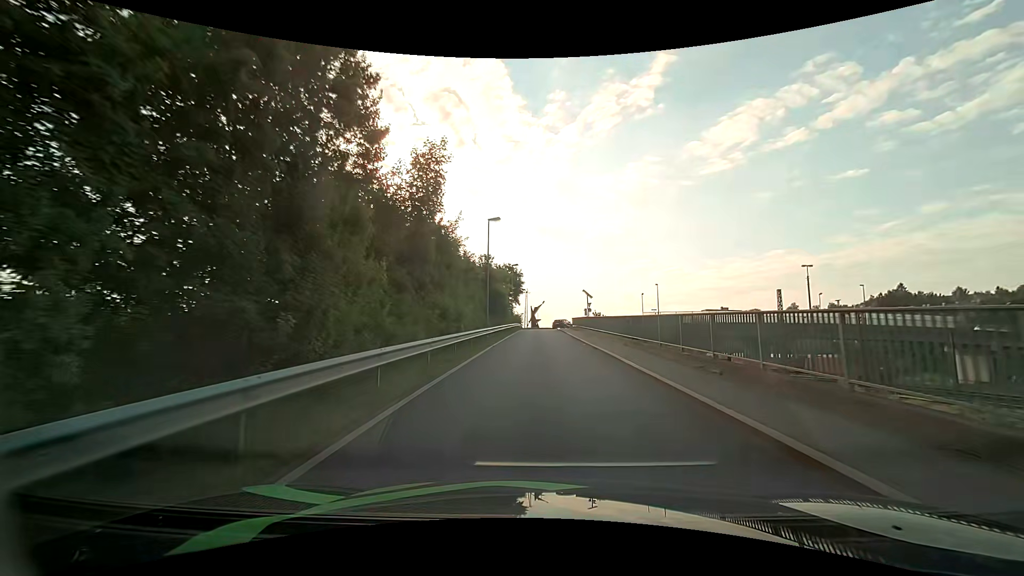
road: unclassified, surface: asphalt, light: Day
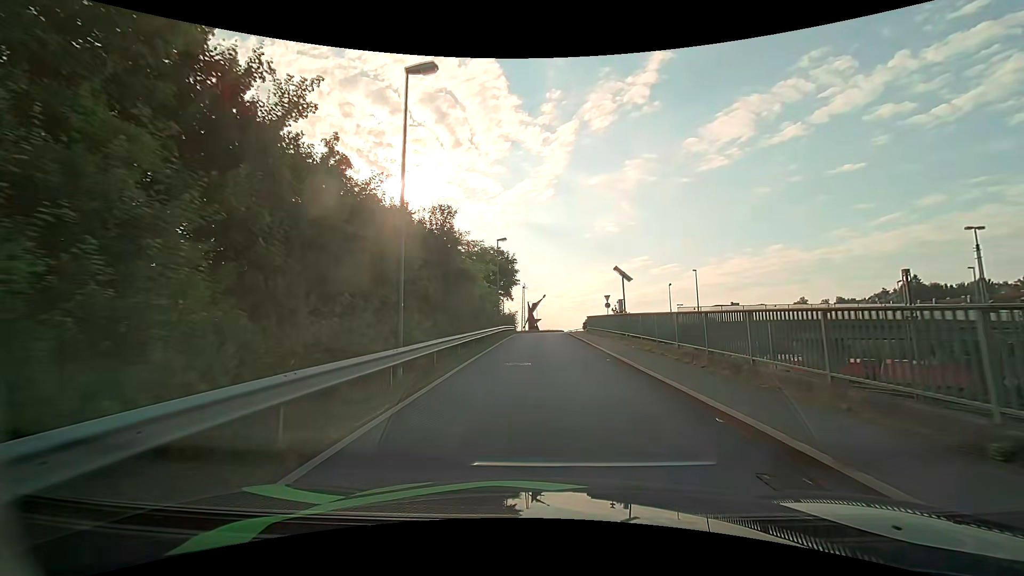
(+0.1, +19.4) m; 0°
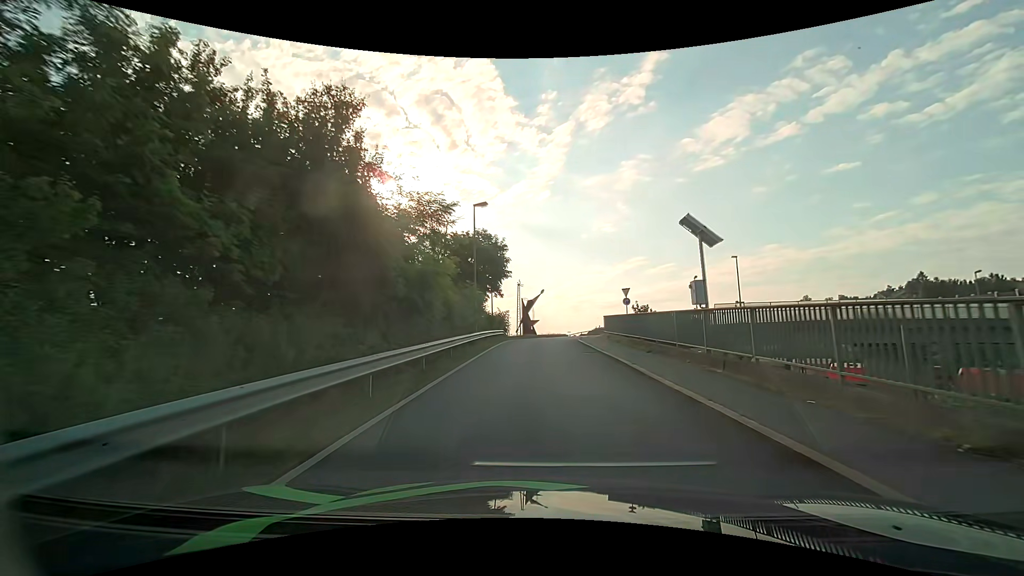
(0.0, +12.9) m; 0°
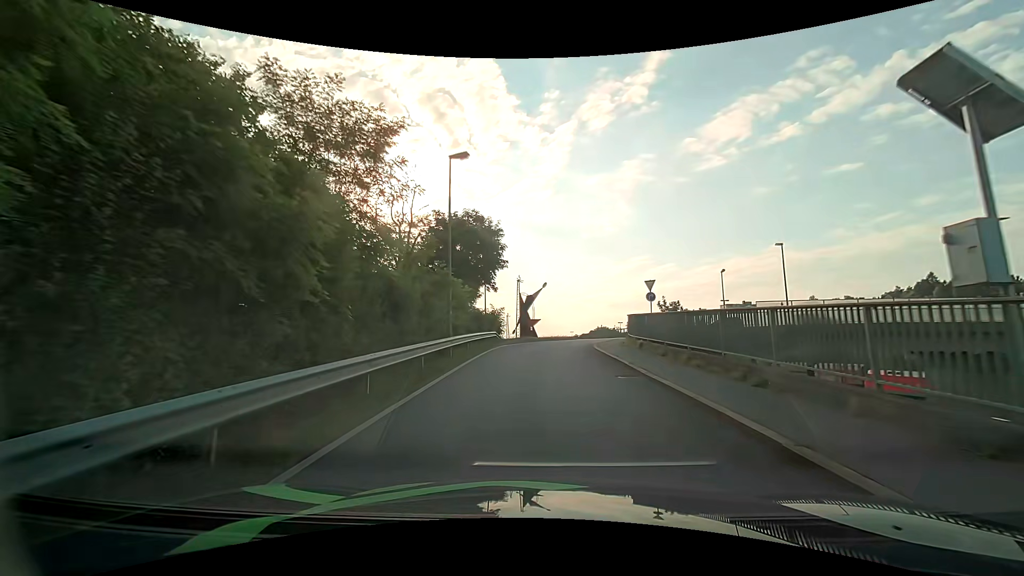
(0.0, +8.1) m; -1°
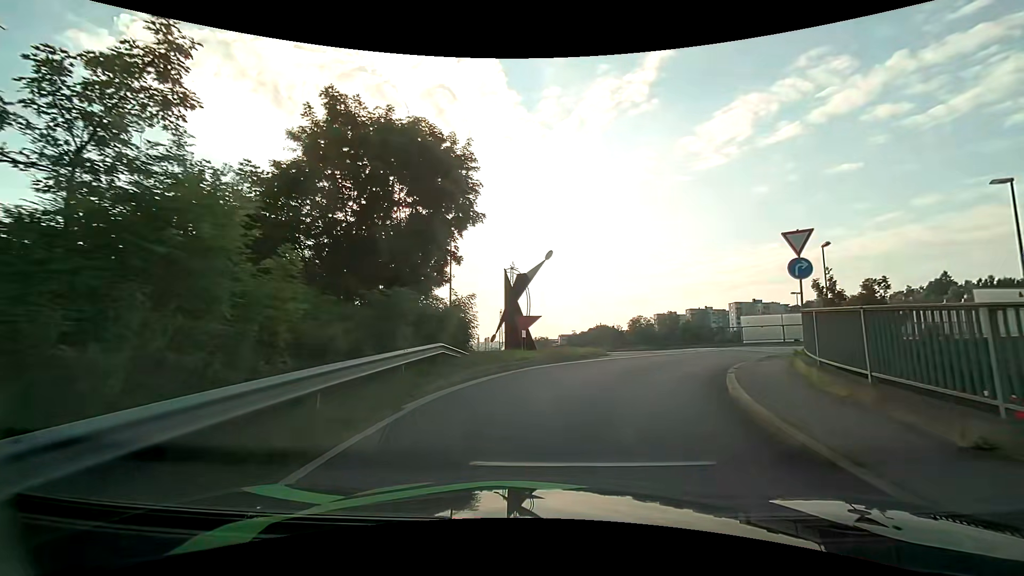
(0.0, +17.9) m; +1°
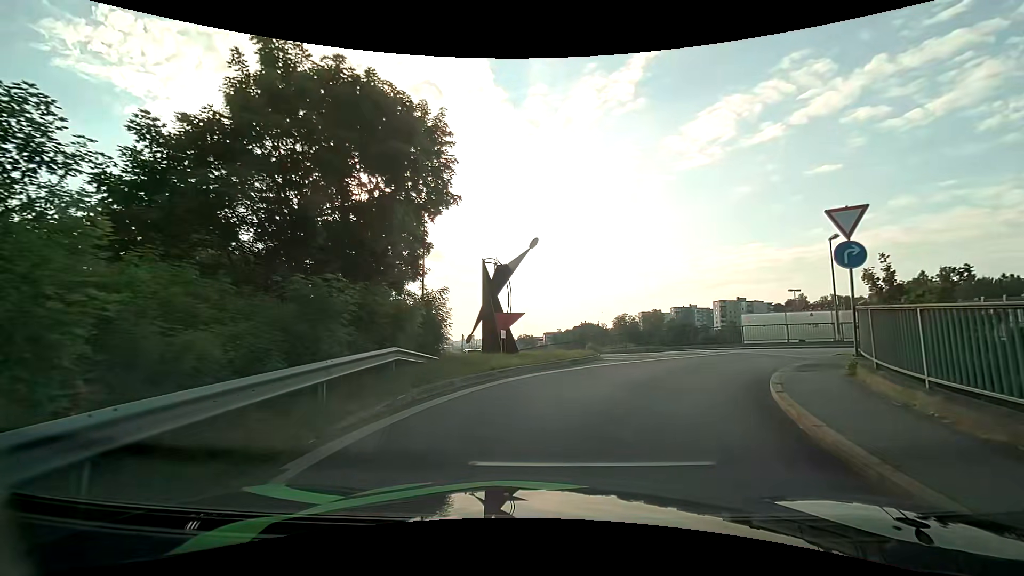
(0.0, +3.0) m; +1°
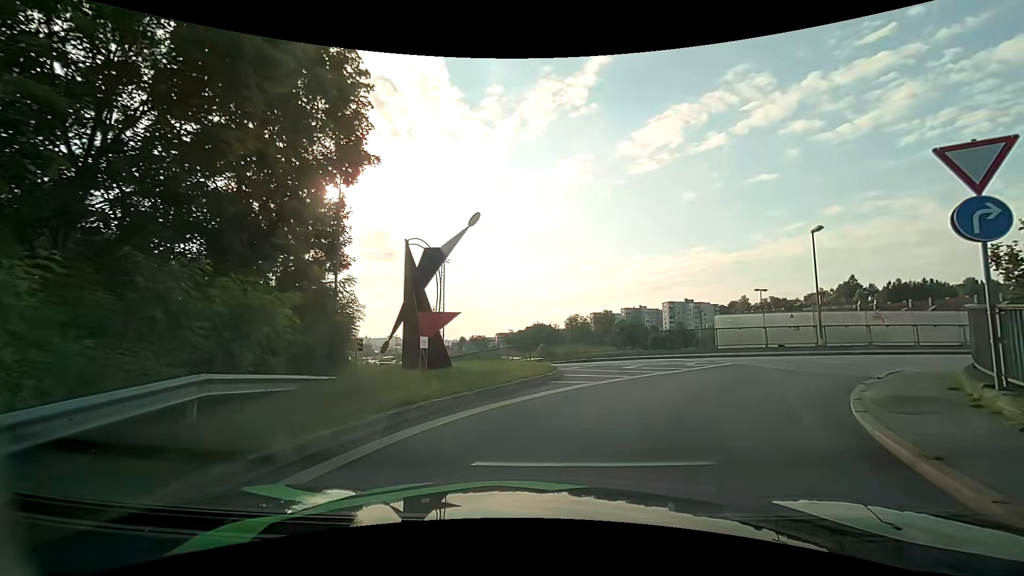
(+0.3, +4.8) m; +6°
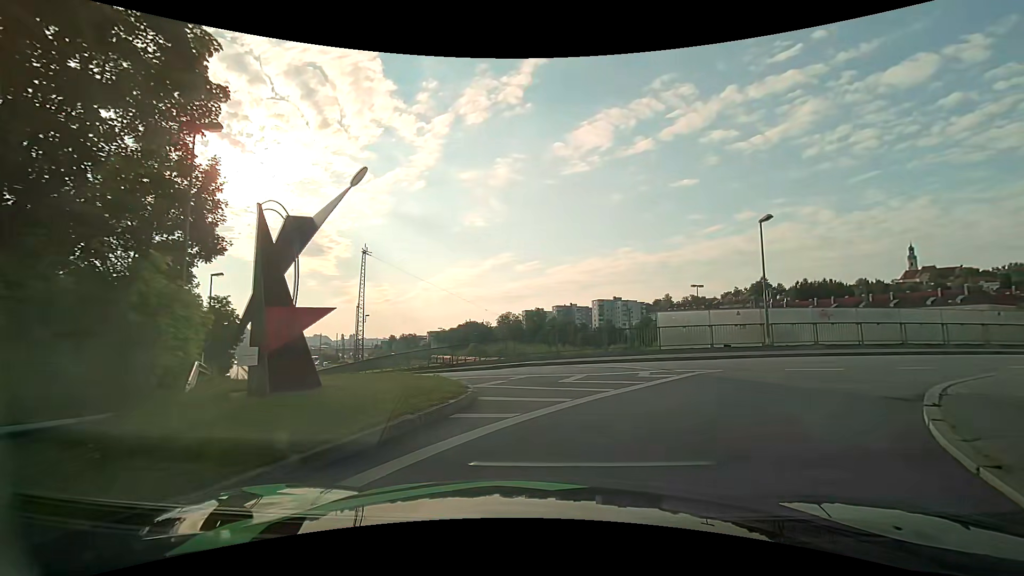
(+0.3, +4.0) m; +8°
(+2, +10) (+9, +17) (+19, +20) (+28, +22) (+38, +25) (+48, +27) (+57, +30) (+67, +32) (+77, +34) (+87, +36) m
